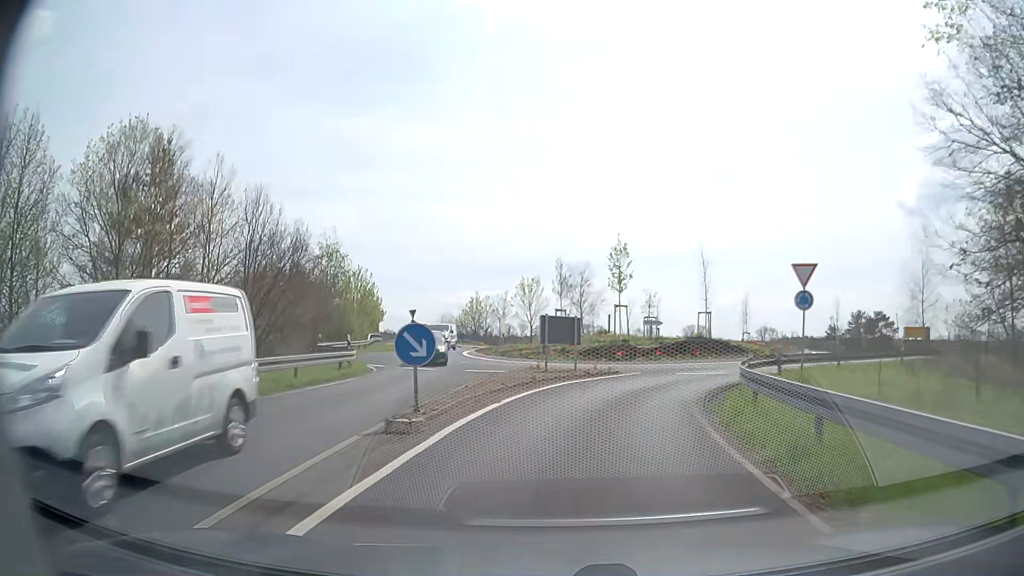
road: secondary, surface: asphalt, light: Day
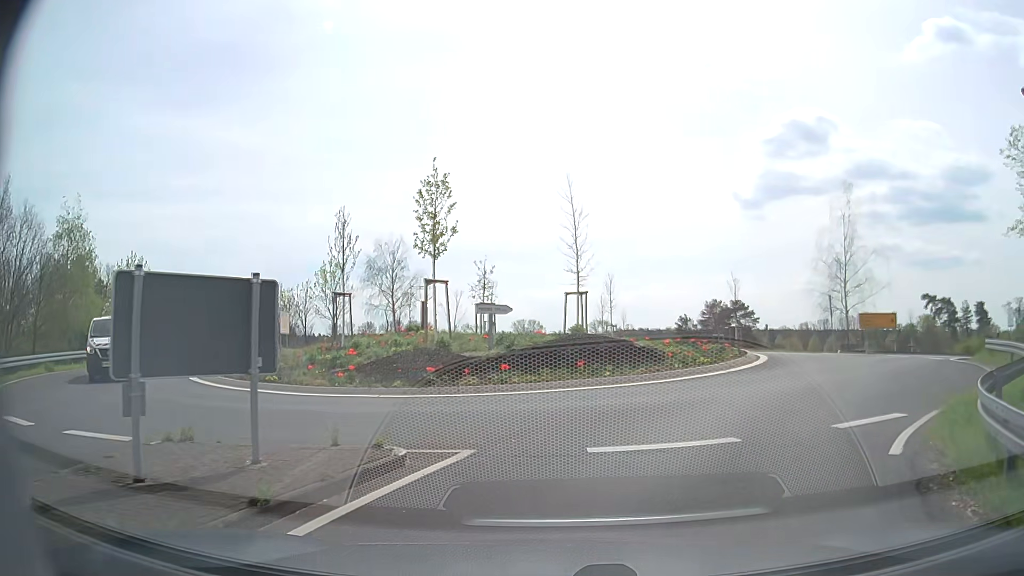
(+1.4, +14.9) m; +15°
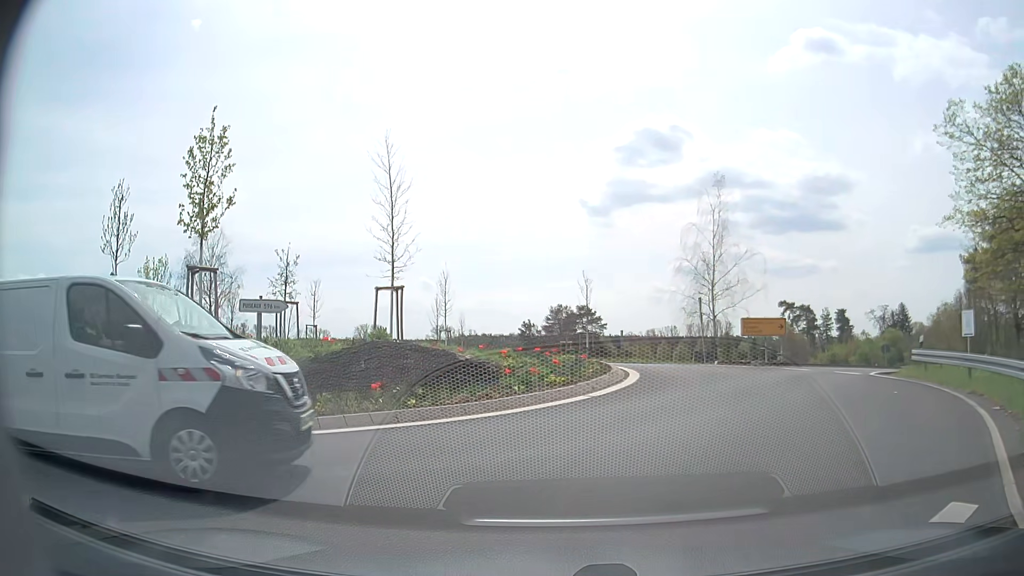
(+0.5, +5.1) m; +12°
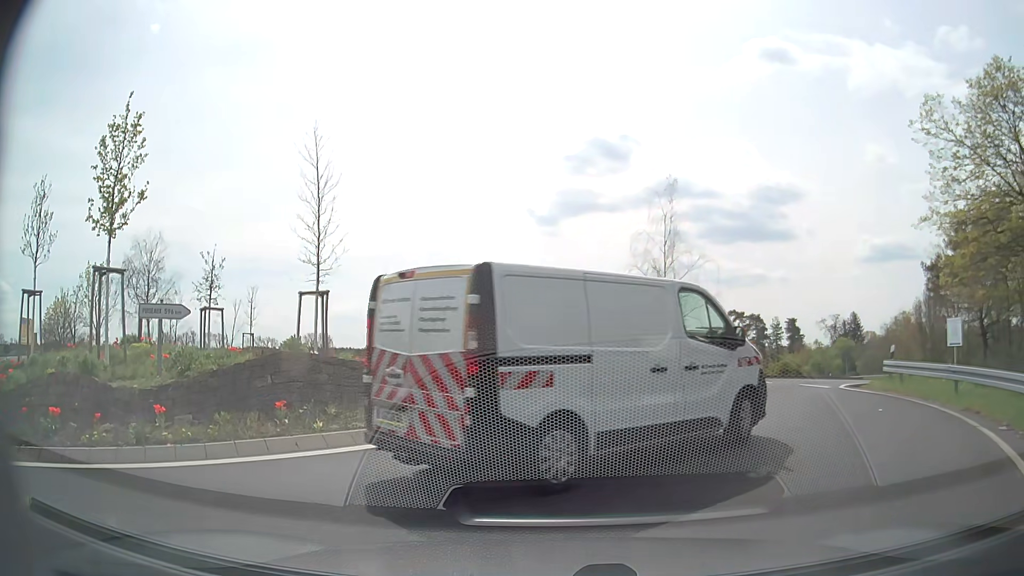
(+0.1, +1.9) m; +4°
(+2, +10) (+6, +19) (+12, +27) (+18, +34) (+24, +43) (+29, +51) (+32, +61) (+35, +71) (+36, +80) (+36, +90) m
